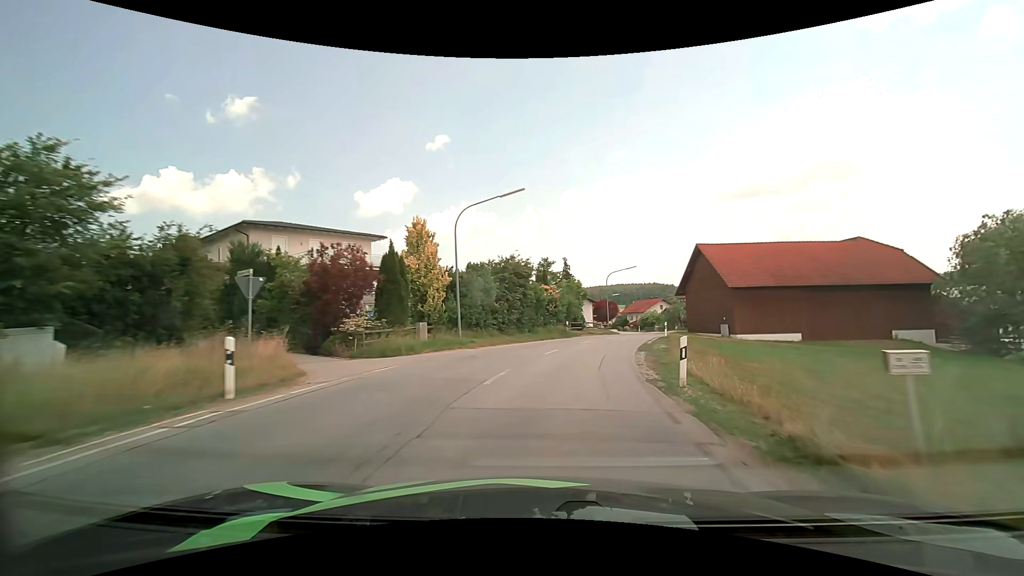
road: secondary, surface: asphalt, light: Day
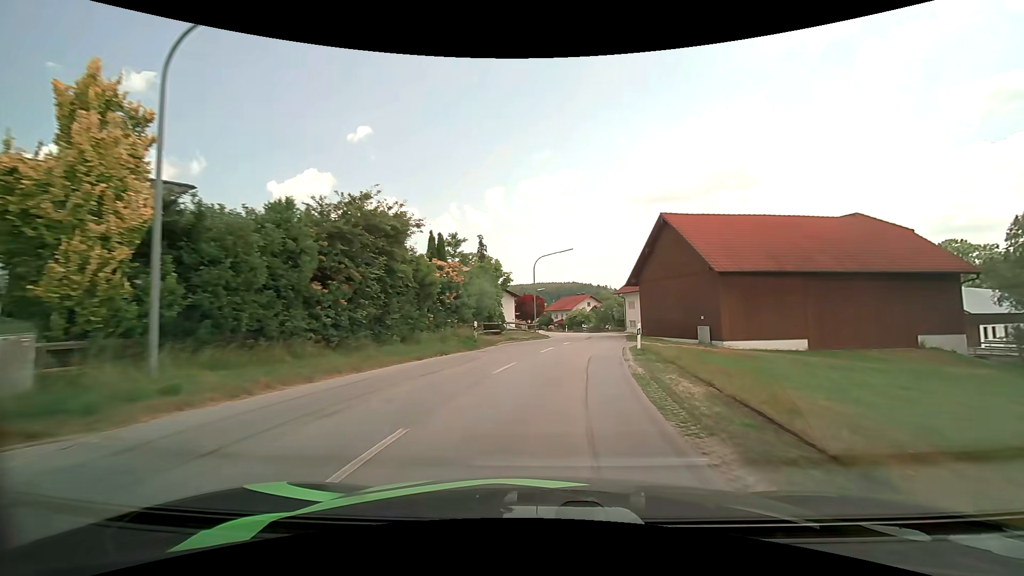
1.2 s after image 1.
(+1.2, +15.5) m; +9°
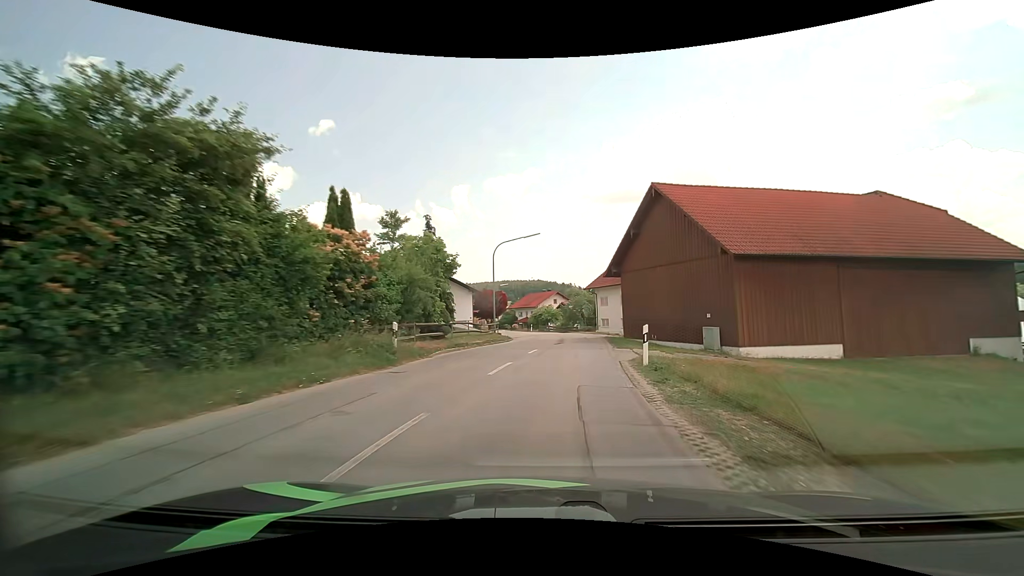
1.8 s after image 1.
(+0.3, +7.8) m; +4°
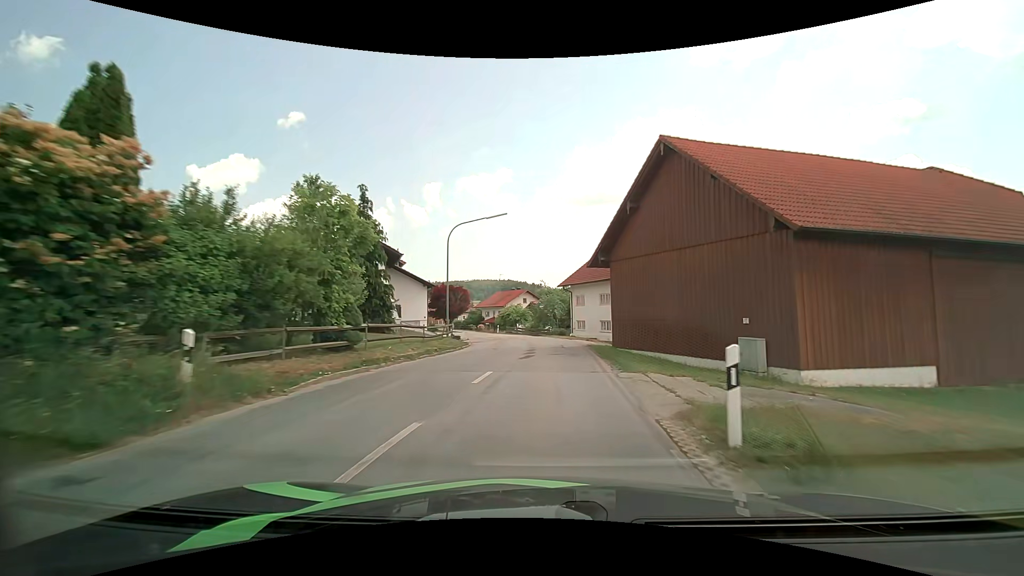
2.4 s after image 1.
(+0.2, +7.8) m; +3°
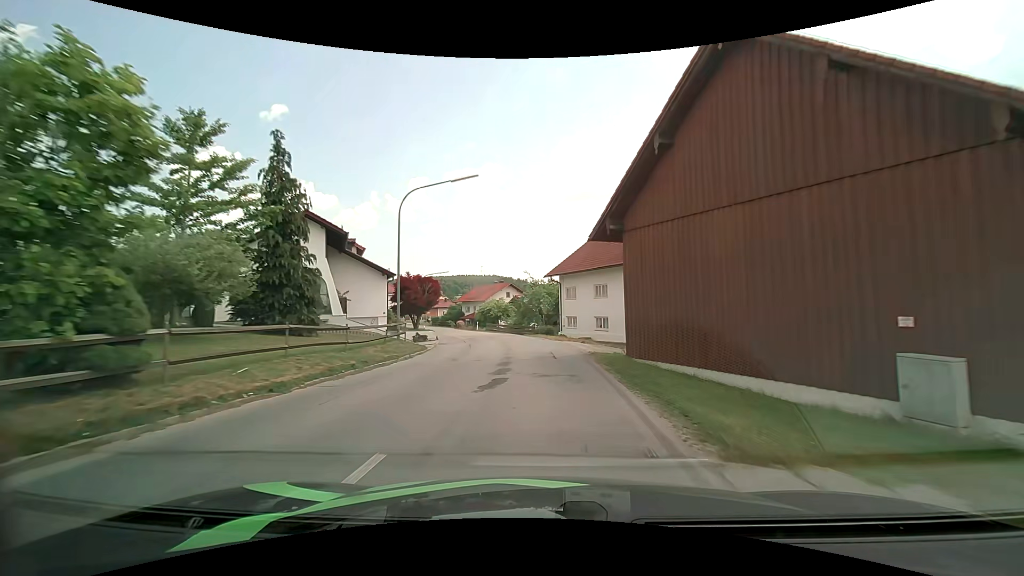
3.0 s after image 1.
(+0.2, +7.6) m; +2°
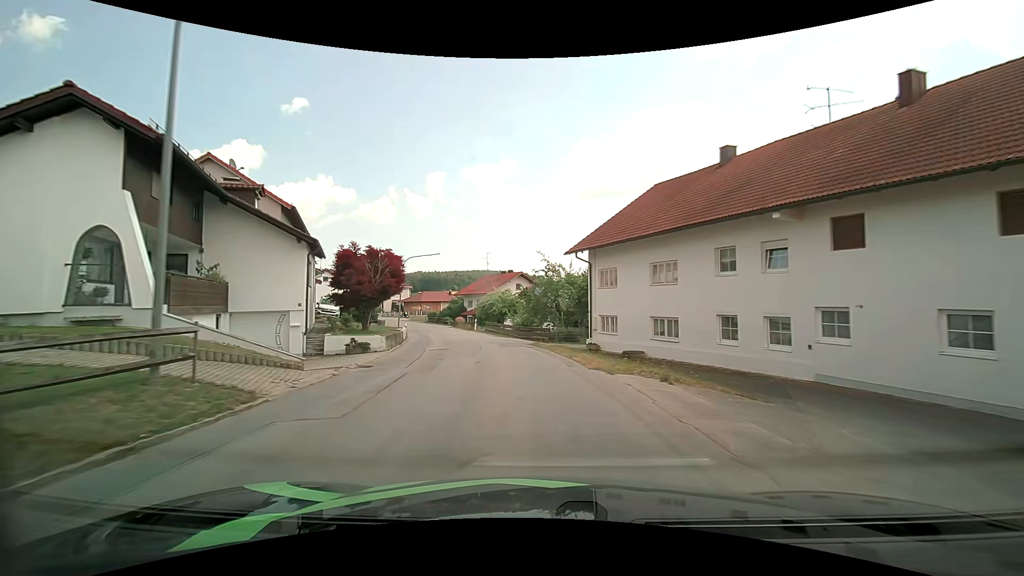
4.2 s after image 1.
(-0.1, +15.2) m; -1°
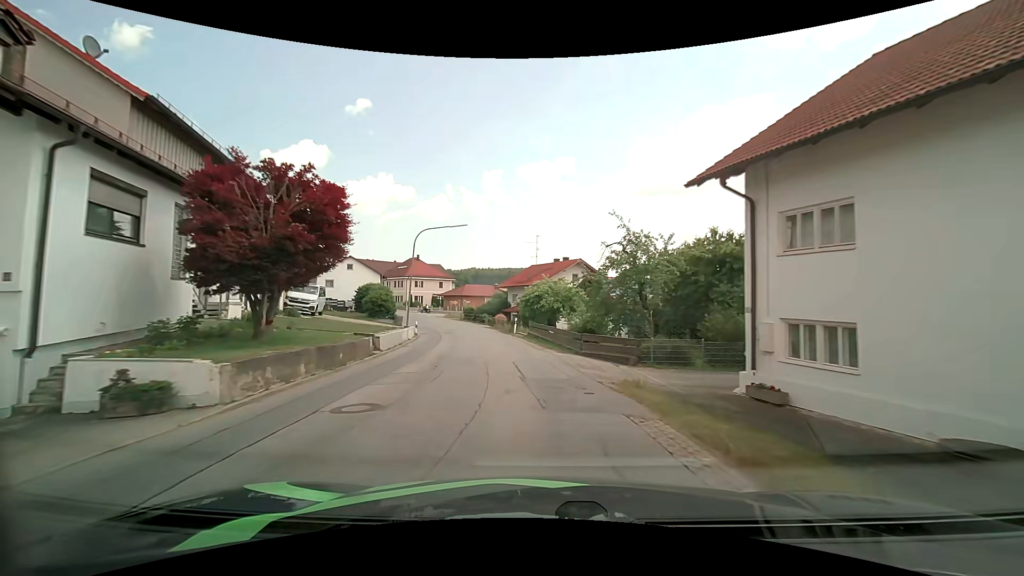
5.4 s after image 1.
(-0.8, +15.1) m; -6°
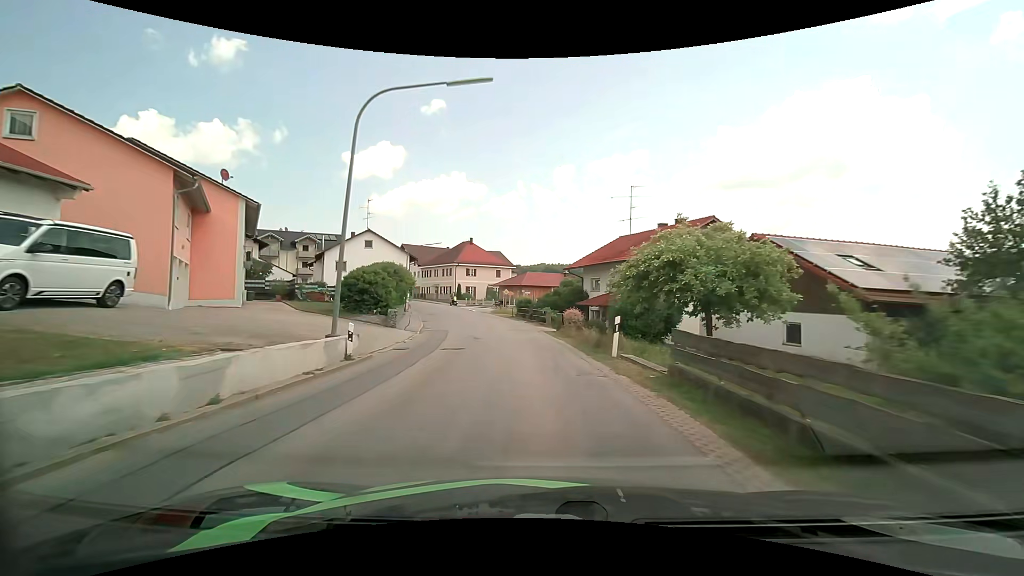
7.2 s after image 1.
(-1.9, +22.3) m; -9°
(0, +10) (-1, +20) (-2, +30) (-4, +40) (-6, +49) (-9, +59) (-13, +68) (-17, +78) (-21, +86) (-26, +95) m
